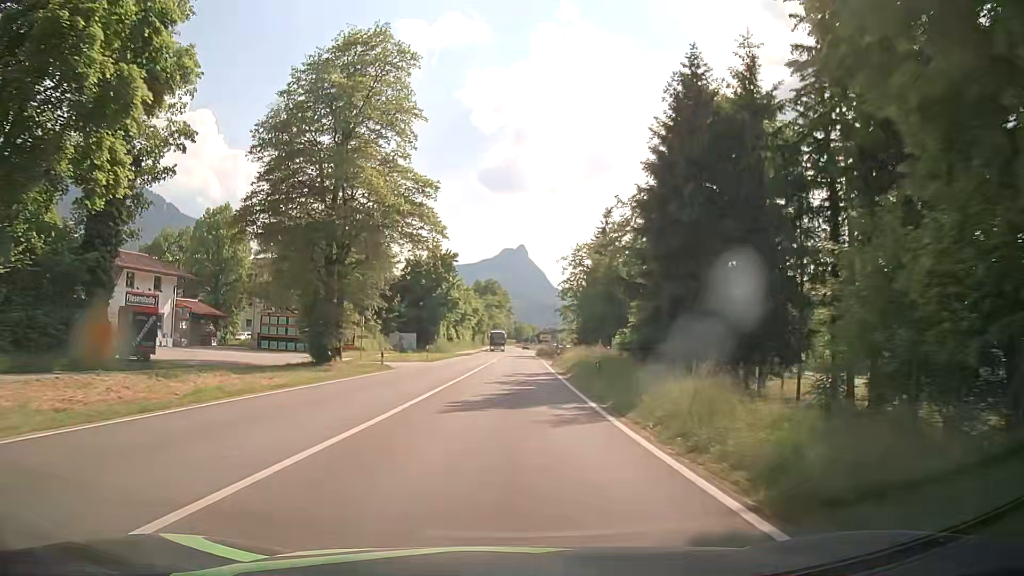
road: primary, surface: asphalt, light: Day
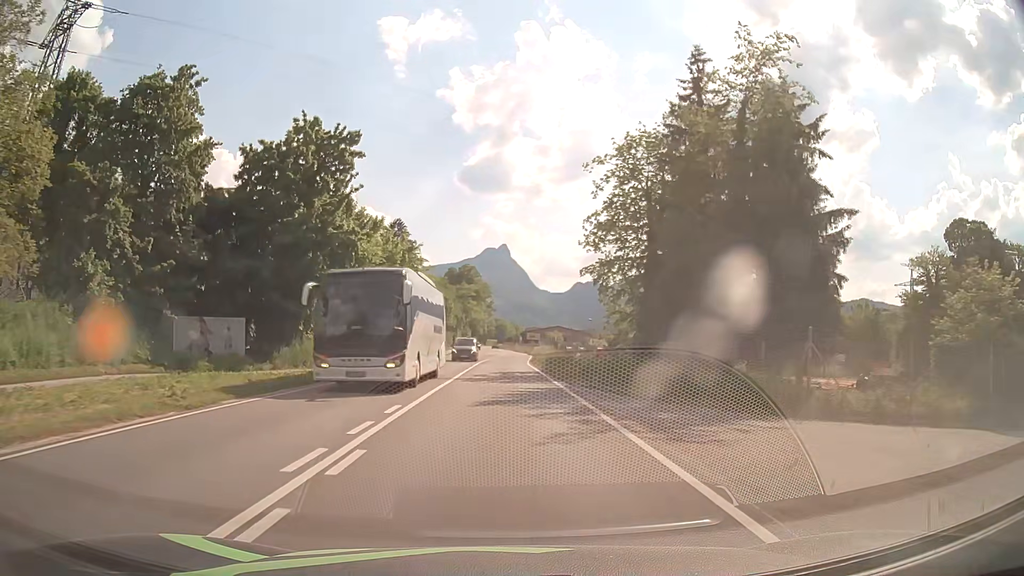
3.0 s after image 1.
(+1.2, +45.8) m; +2°
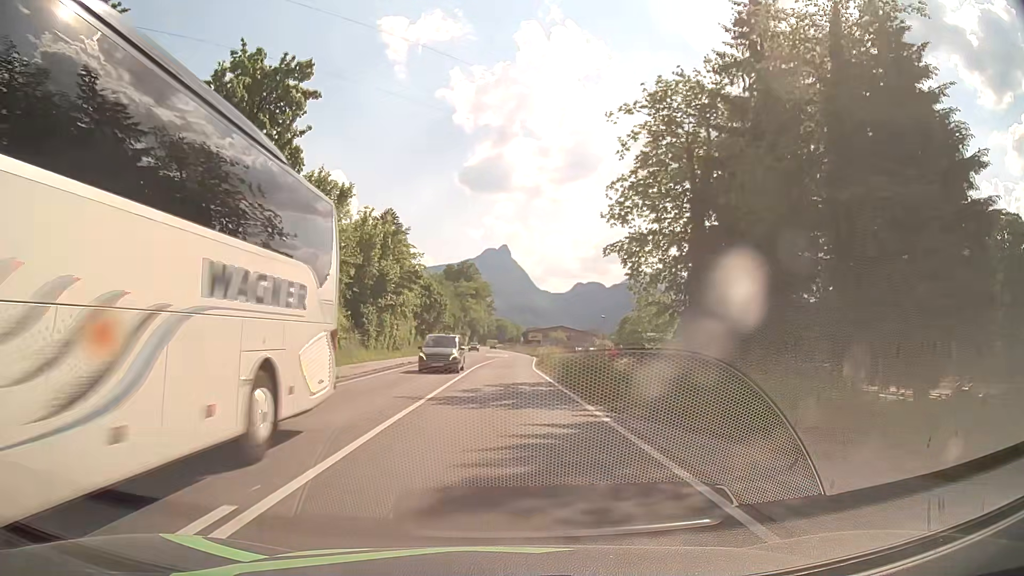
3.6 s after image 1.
(-0.1, +9.1) m; 0°
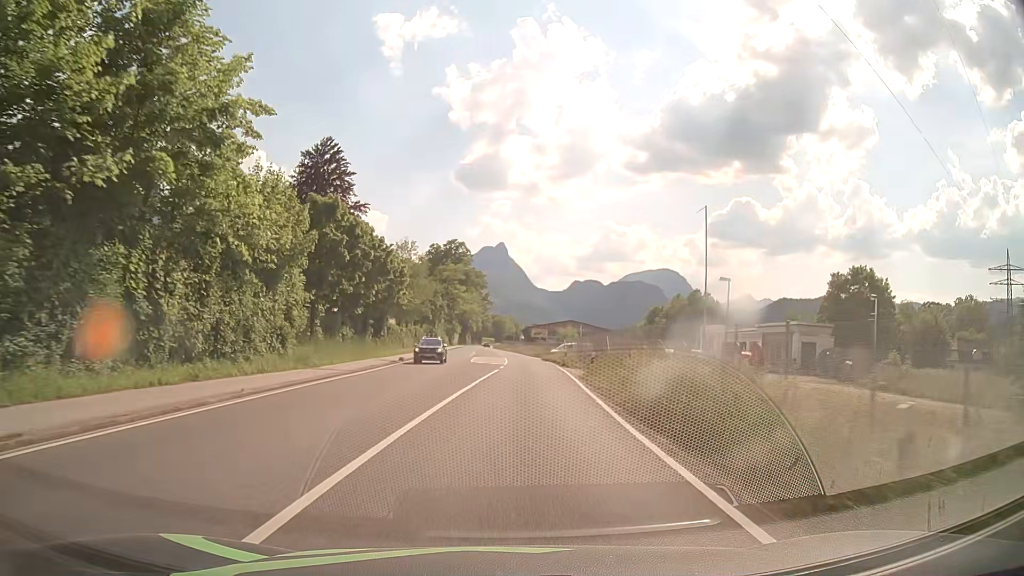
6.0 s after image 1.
(-0.2, +36.5) m; 0°
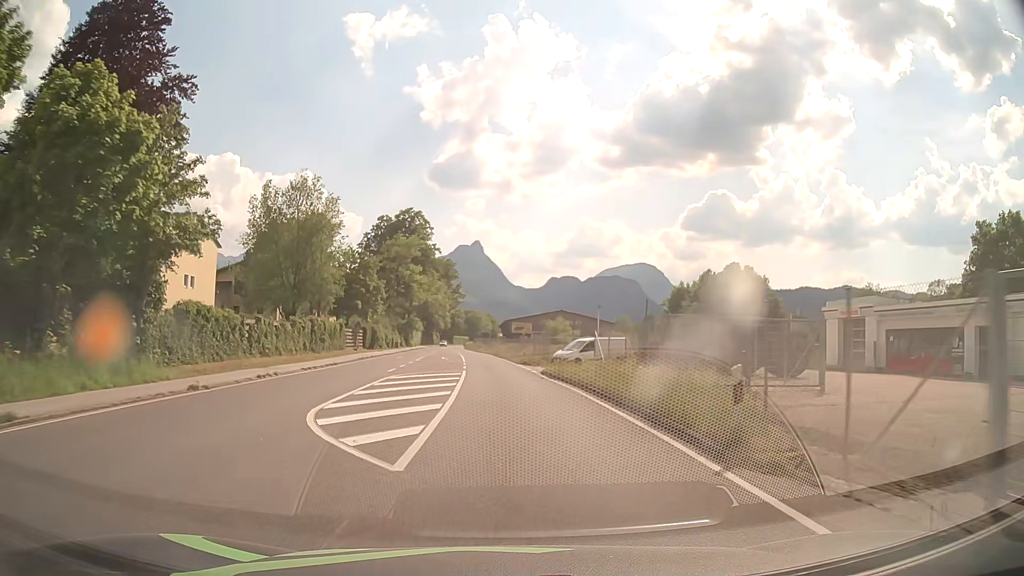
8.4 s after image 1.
(+0.9, +36.4) m; +2°
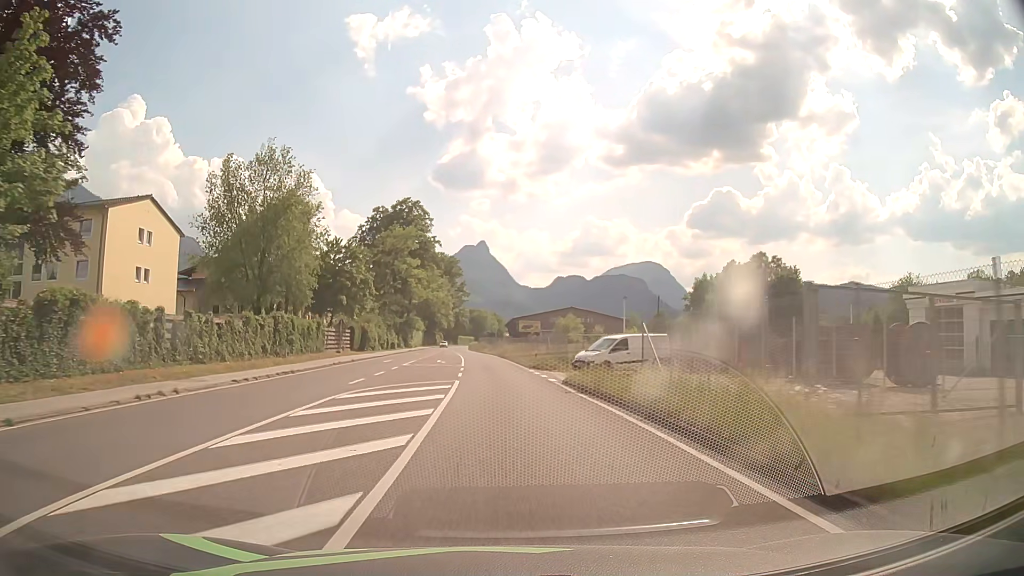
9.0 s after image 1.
(0.0, +9.1) m; 0°
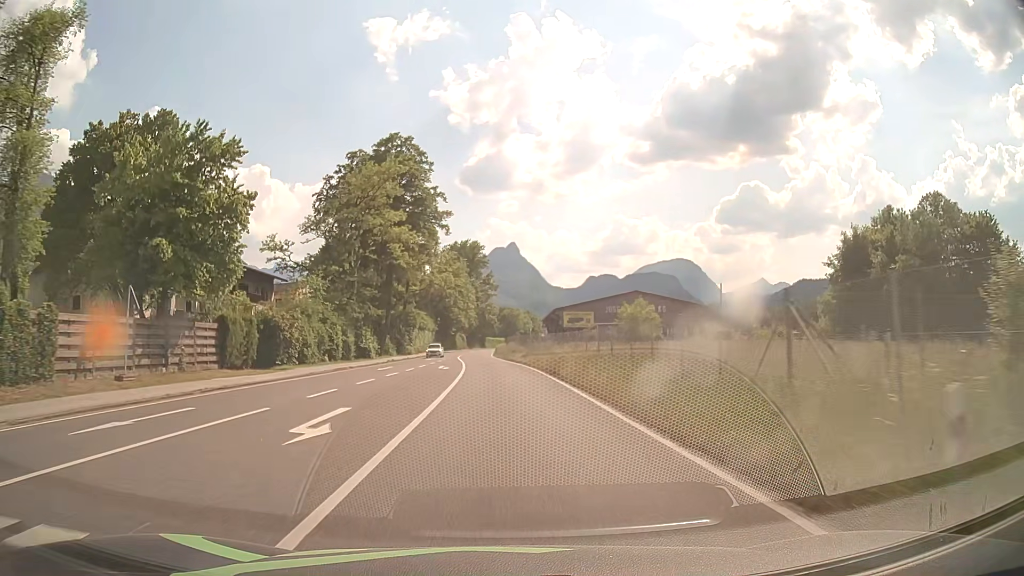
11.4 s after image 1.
(-0.9, +36.6) m; -3°
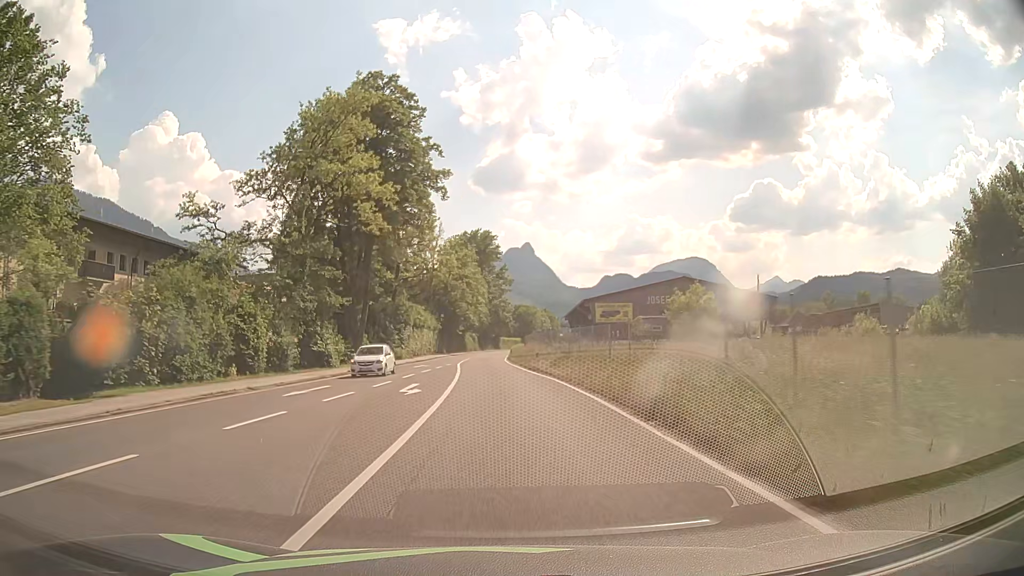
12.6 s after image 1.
(-0.2, +18.3) m; -1°
(0, +10) (0, +20) (-1, +30) (-1, +40) (-2, +50) (-2, +60) (-2, +70) (-2, +80) (-2, +90) (-2, +100) m
